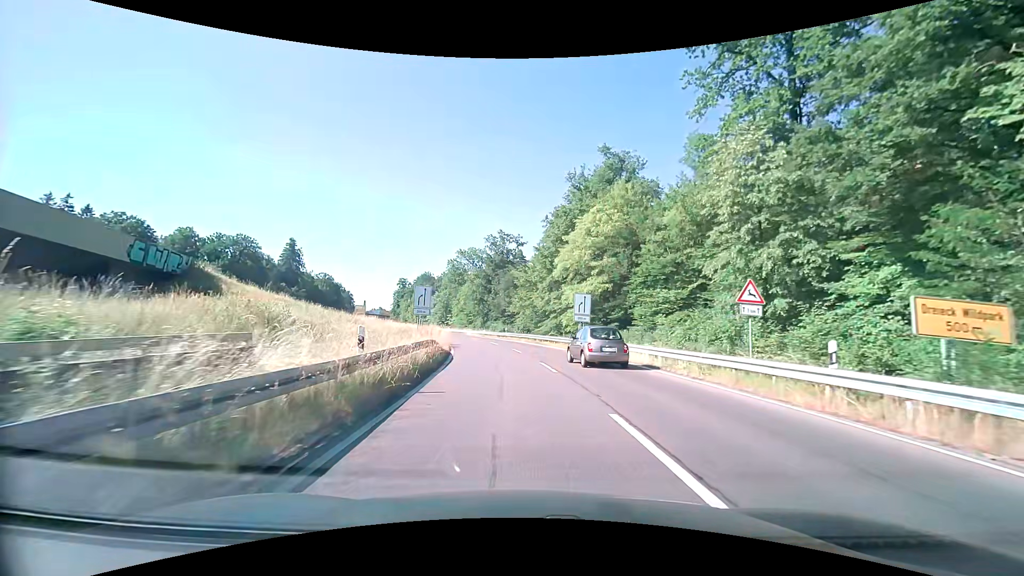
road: trunk_link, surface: asphalt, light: Day
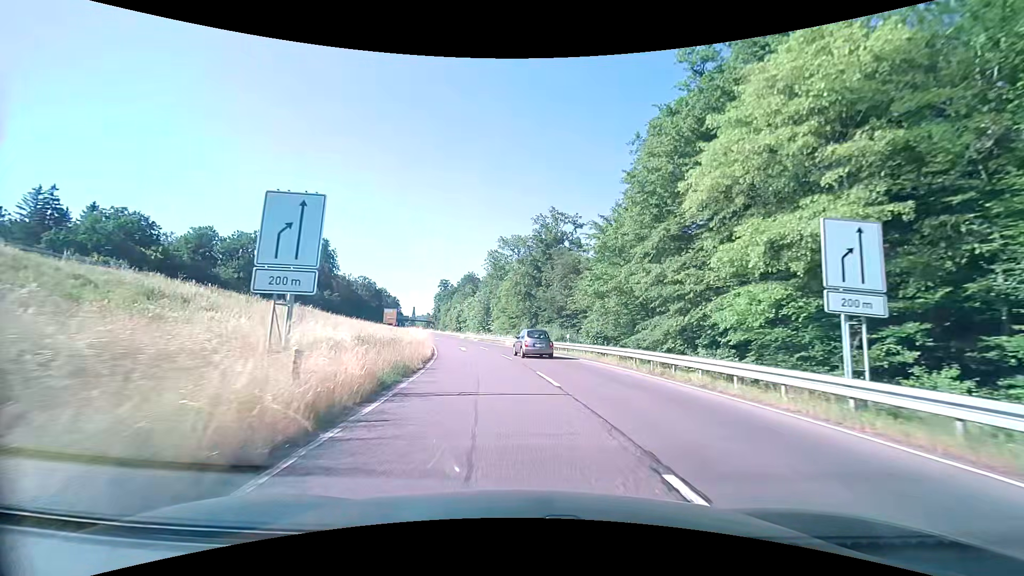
(-1.5, +27.0) m; -6°
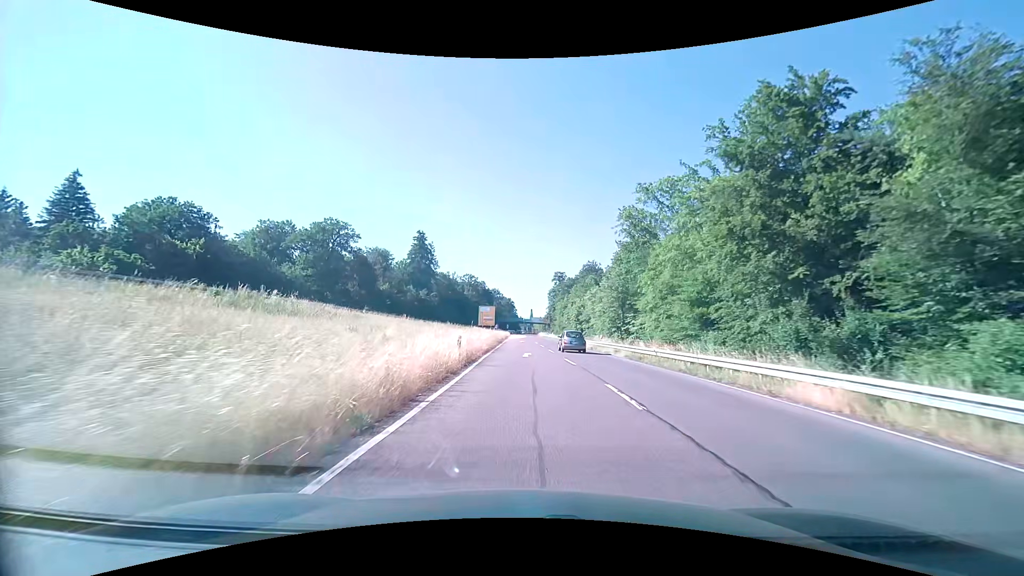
(-4.8, +39.0) m; -14°
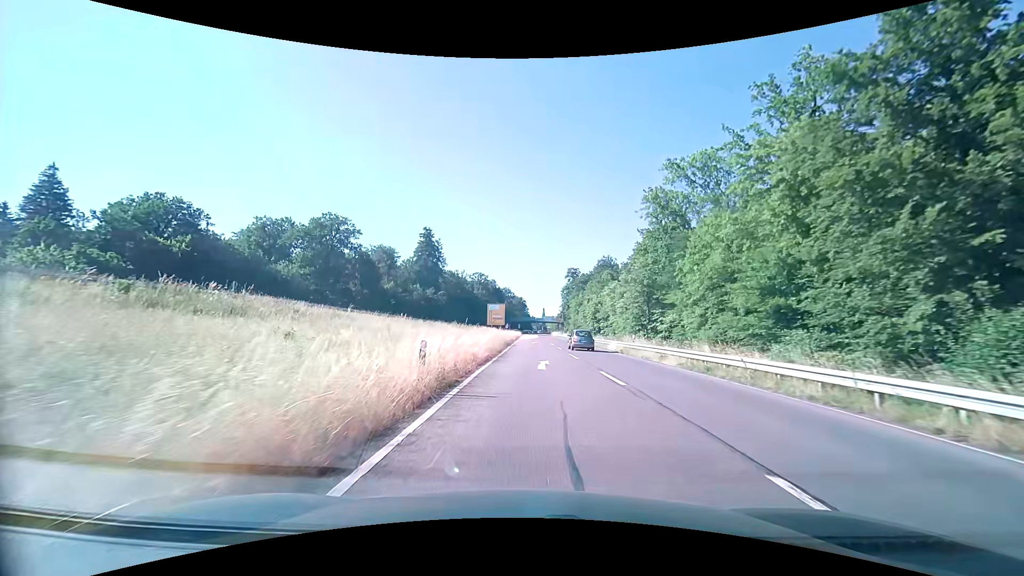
(-0.1, +8.1) m; -2°
